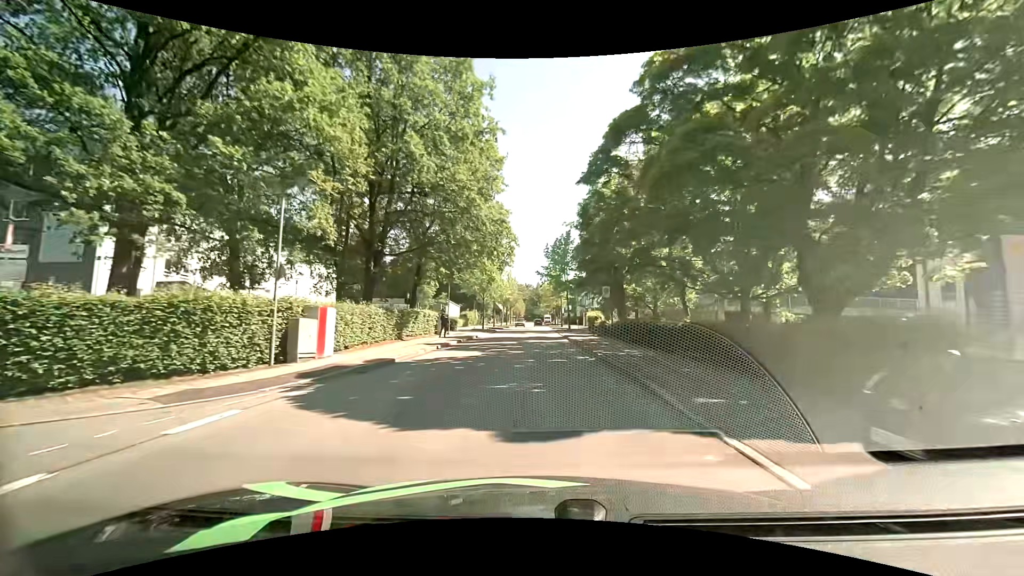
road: residential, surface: asphalt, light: Day
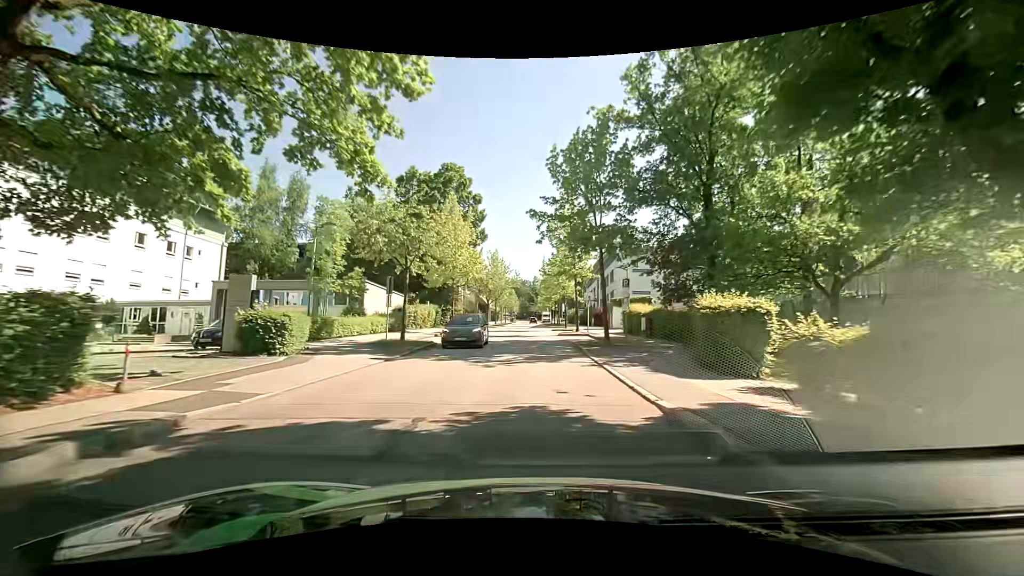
(0.0, +31.7) m; +1°
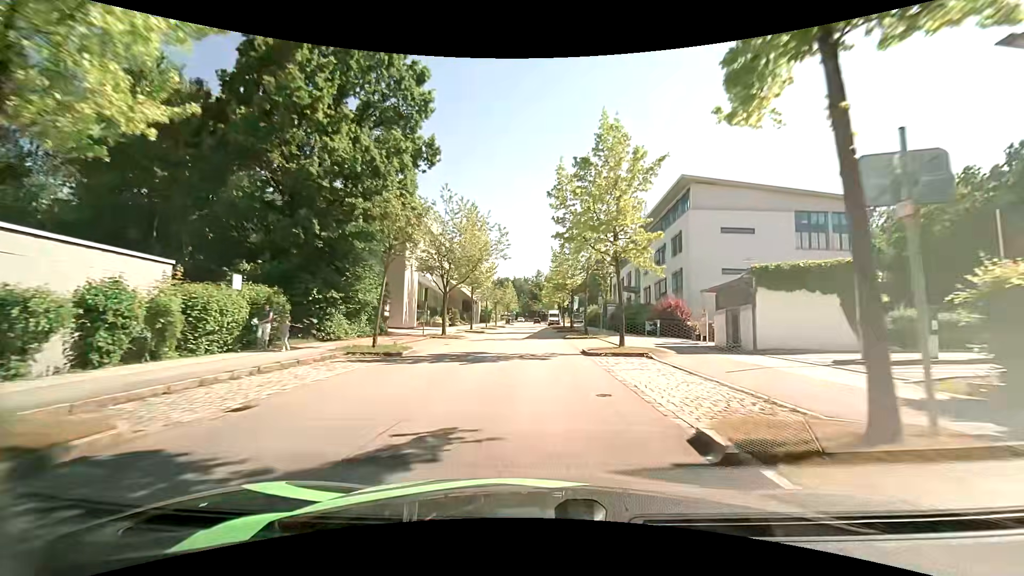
(-0.5, +32.6) m; -1°
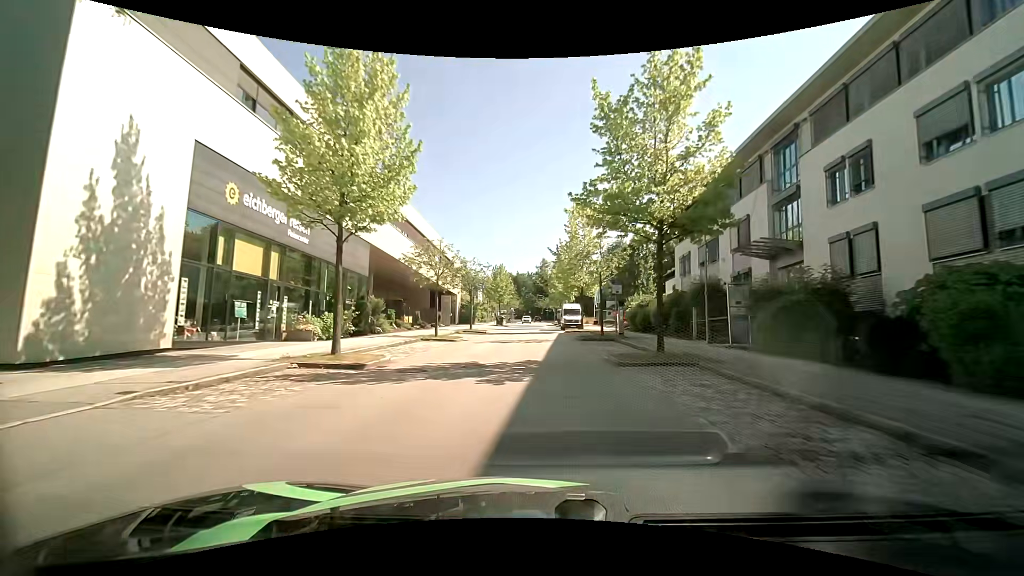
(-0.2, +32.6) m; -1°
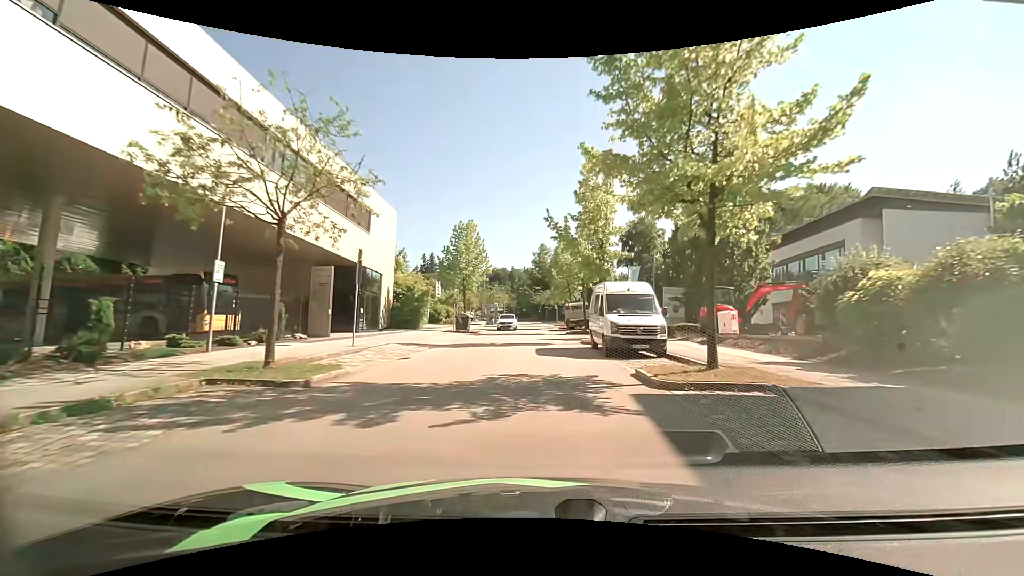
(+0.2, +32.0) m; 0°
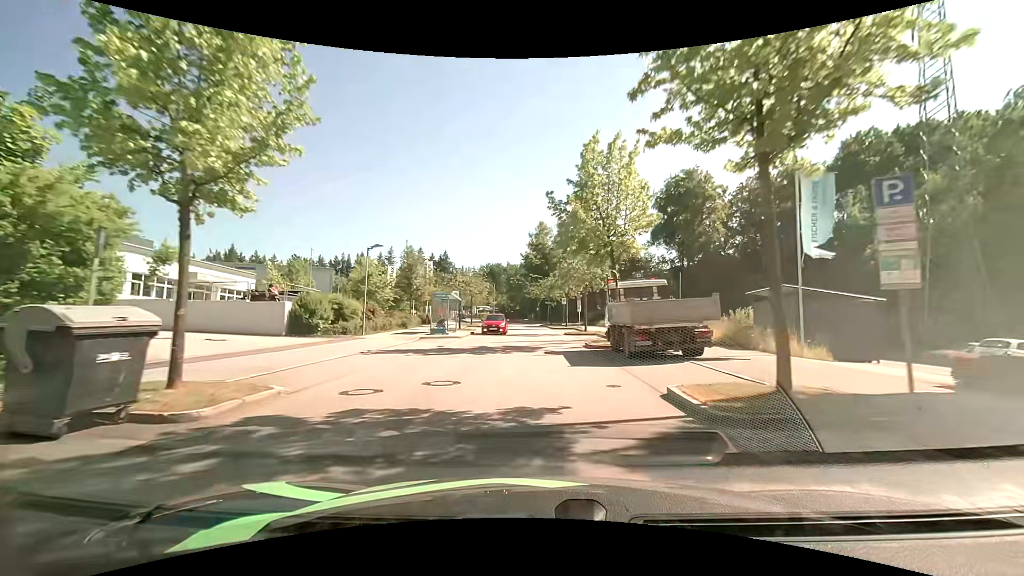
(+0.3, +31.3) m; +1°
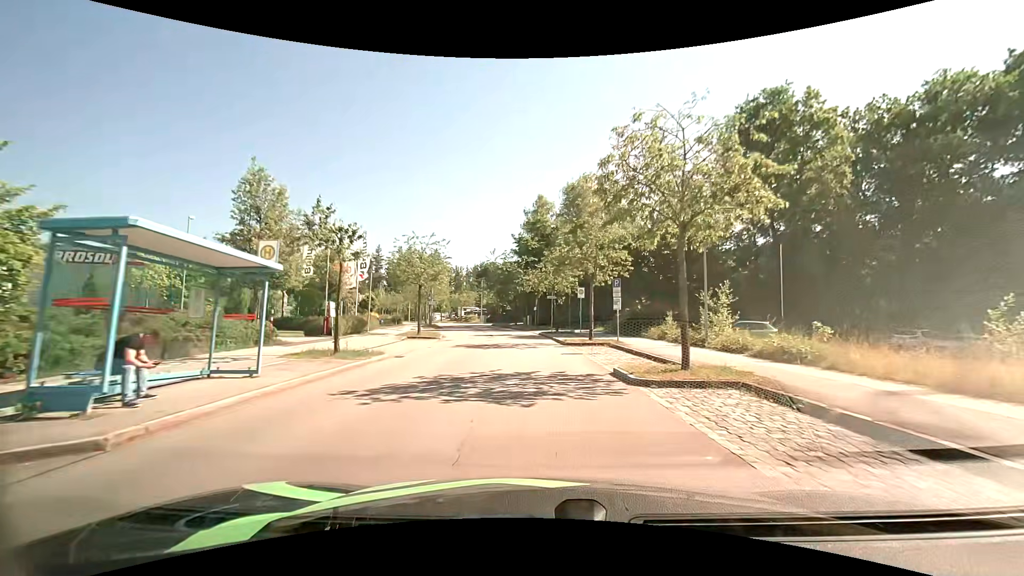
(-0.1, +24.3) m; 0°
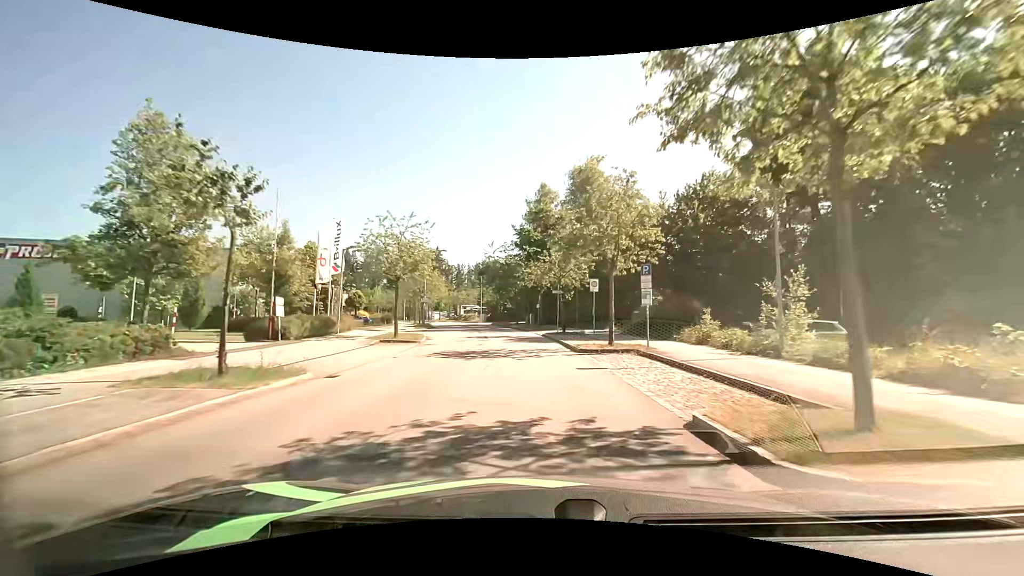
(0.0, +5.9) m; 0°
(0, +10) (-1, +20) (-2, +30) (-3, +40) (-4, +50) (-6, +60) (-9, +69) (-11, +79) (-14, +88) (-18, +98) m
